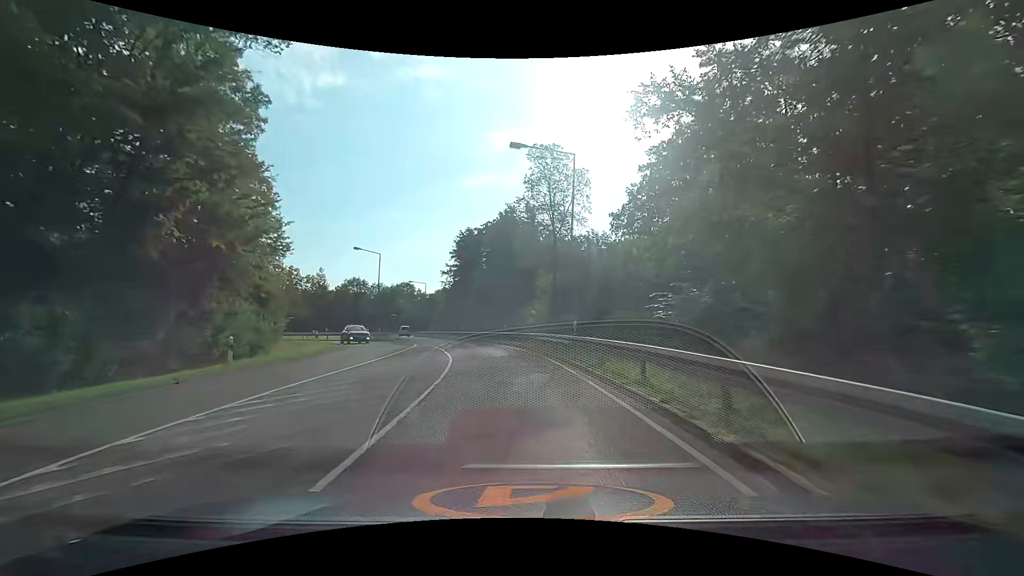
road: trunk_link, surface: asphalt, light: Day
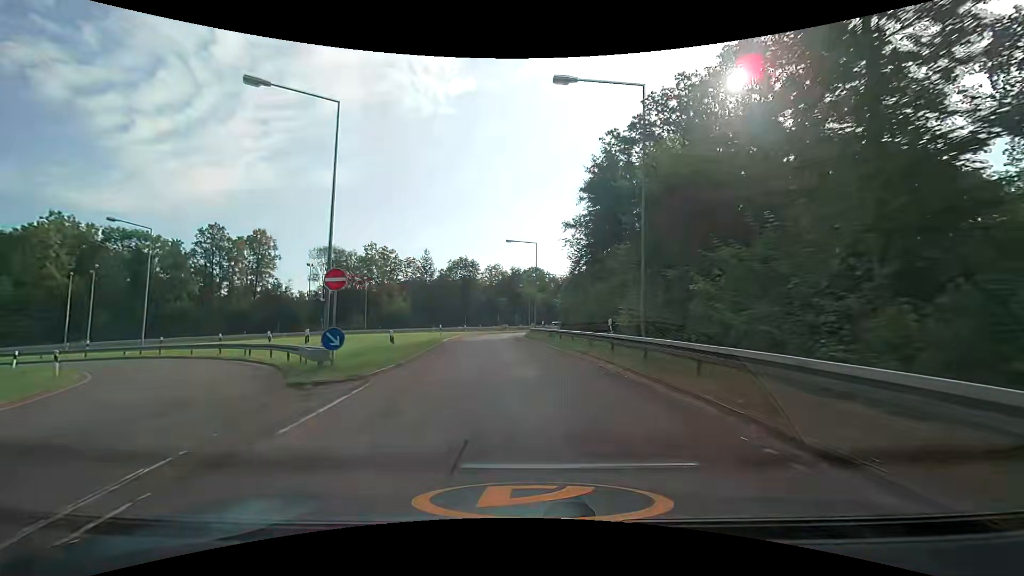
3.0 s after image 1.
(-5.0, +39.5) m; -16°
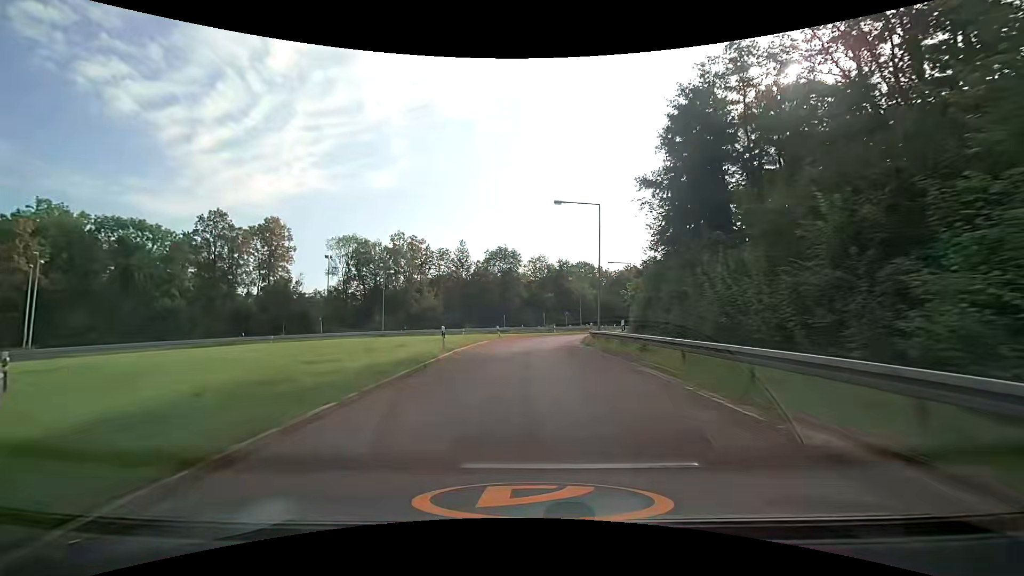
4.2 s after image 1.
(-0.9, +16.2) m; -6°
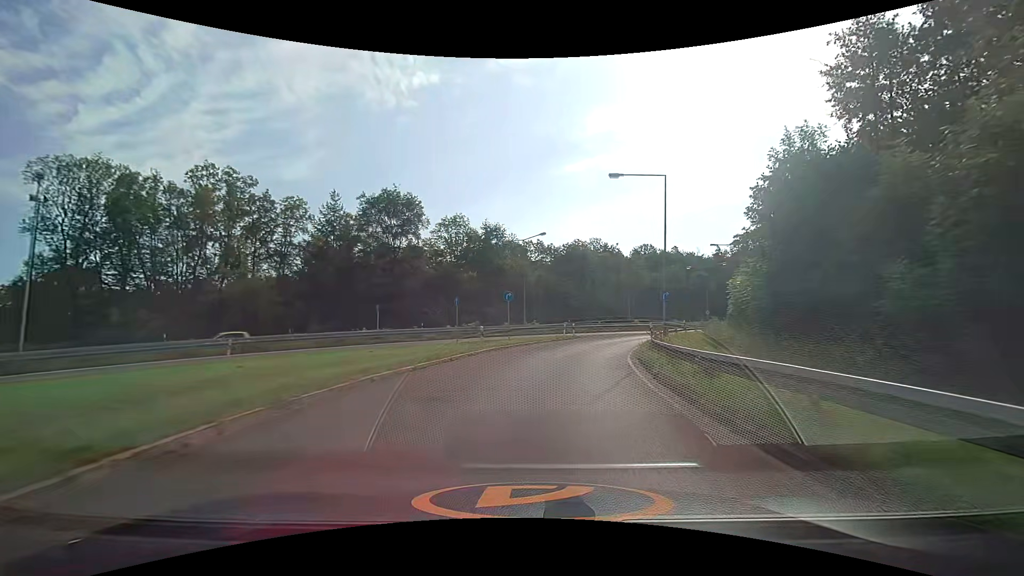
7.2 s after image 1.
(+1.2, +40.3) m; +8°
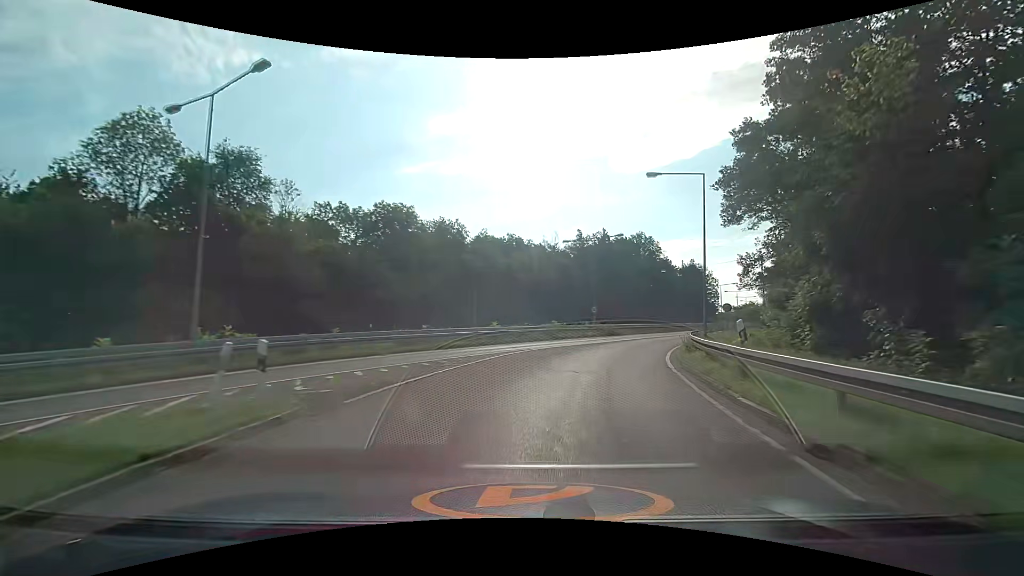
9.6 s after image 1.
(+4.5, +32.0) m; +18°
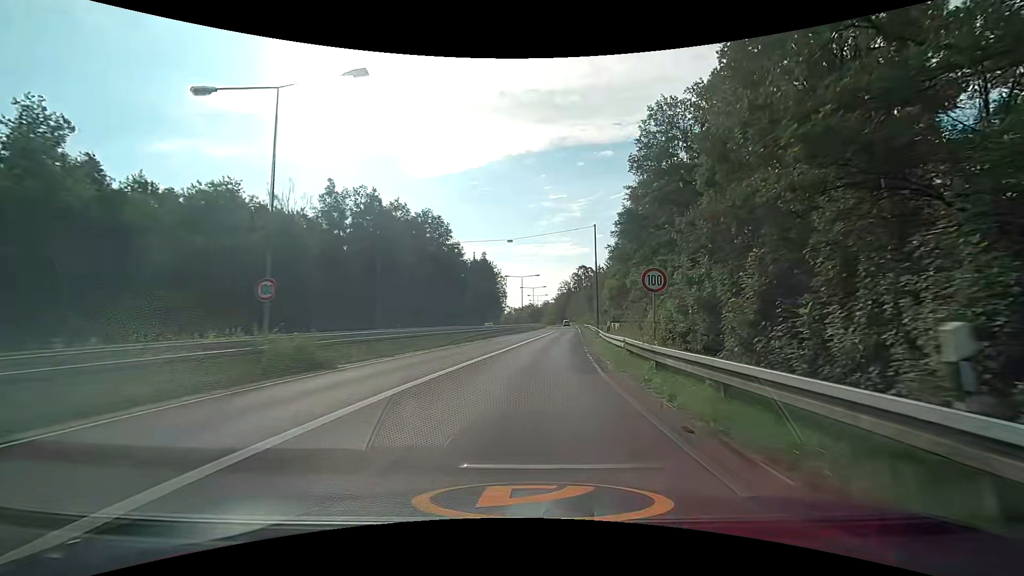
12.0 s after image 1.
(+7.3, +31.5) m; +25°
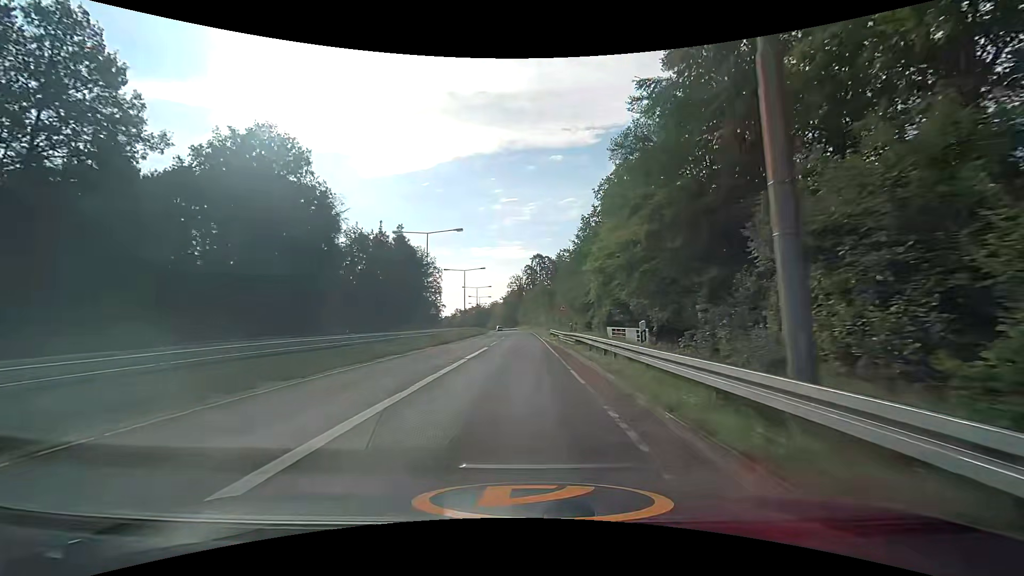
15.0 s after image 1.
(+4.0, +45.4) m; +6°
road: trunk
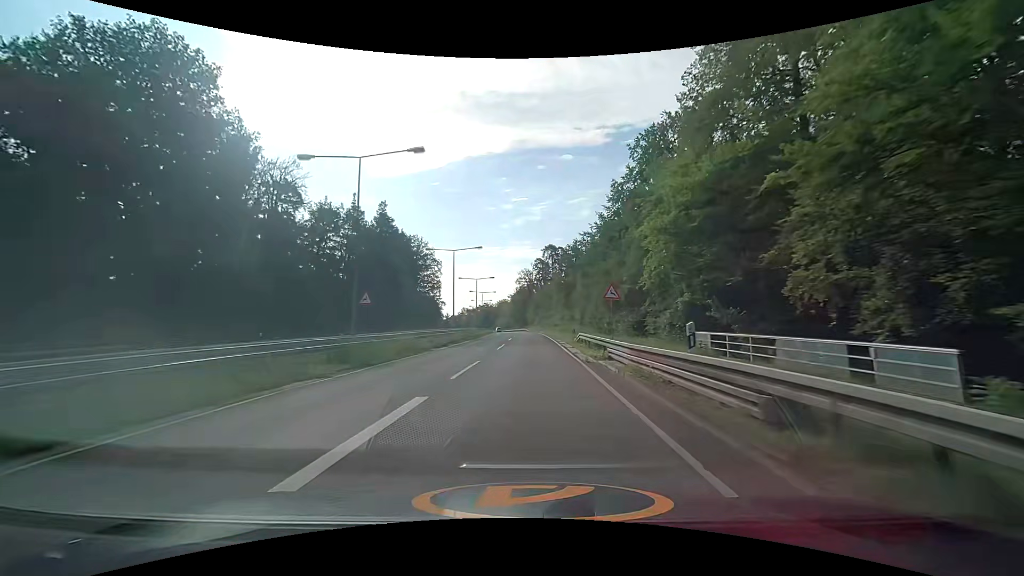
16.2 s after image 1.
(-0.2, +20.2) m; -1°
(0, +10) (0, +20) (0, +30) (0, +40) (0, +50) (0, +60) (0, +70) (0, +80) (-1, +90) (-1, +100) m
